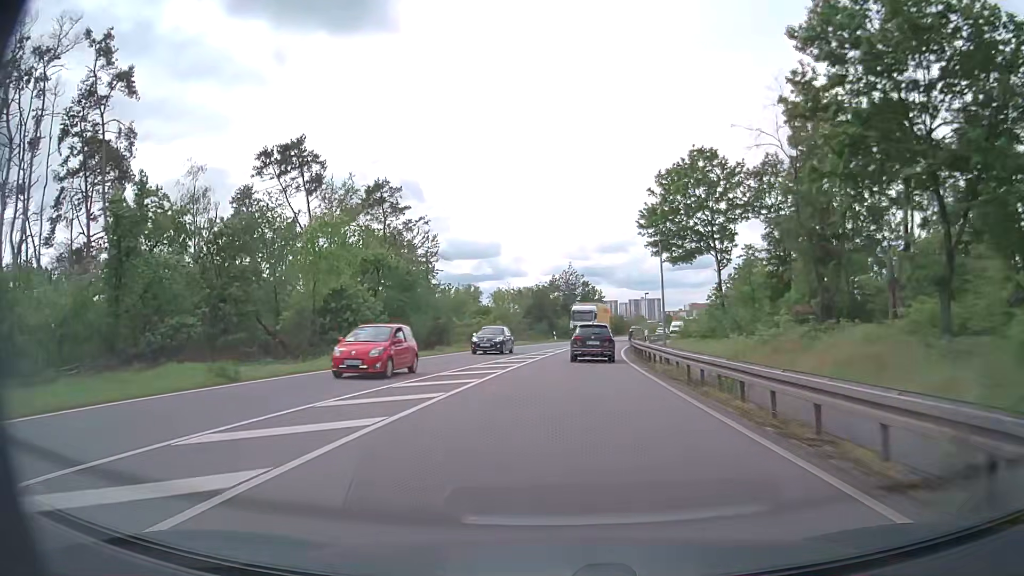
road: primary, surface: asphalt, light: Day
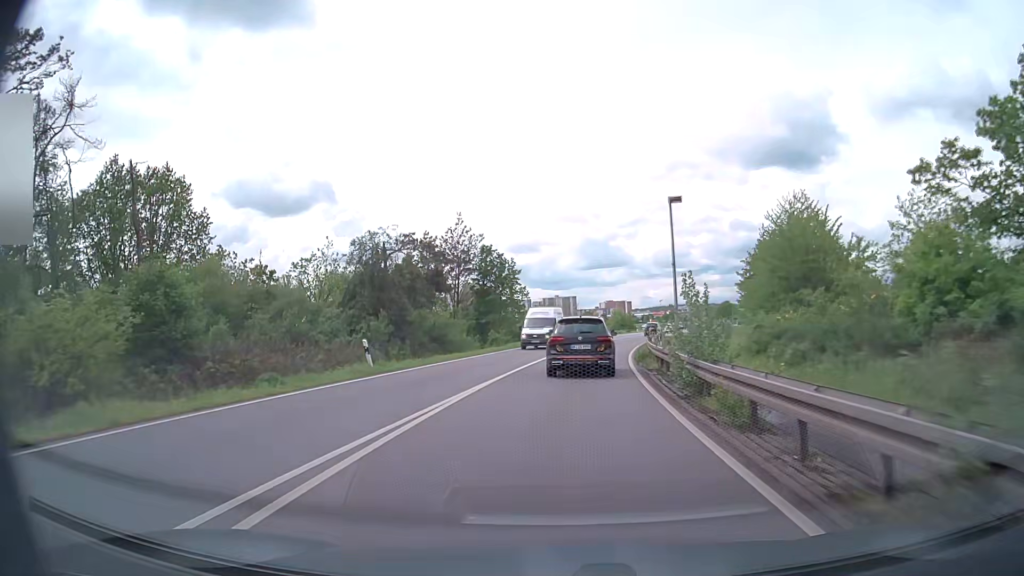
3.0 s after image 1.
(+3.1, +47.7) m; +7°
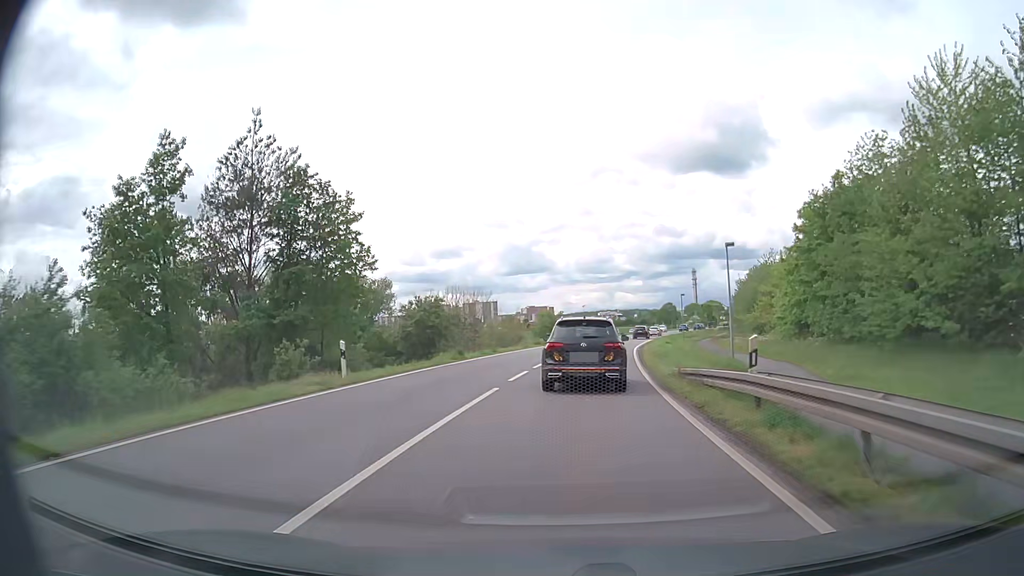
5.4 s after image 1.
(+1.9, +32.9) m; +7°
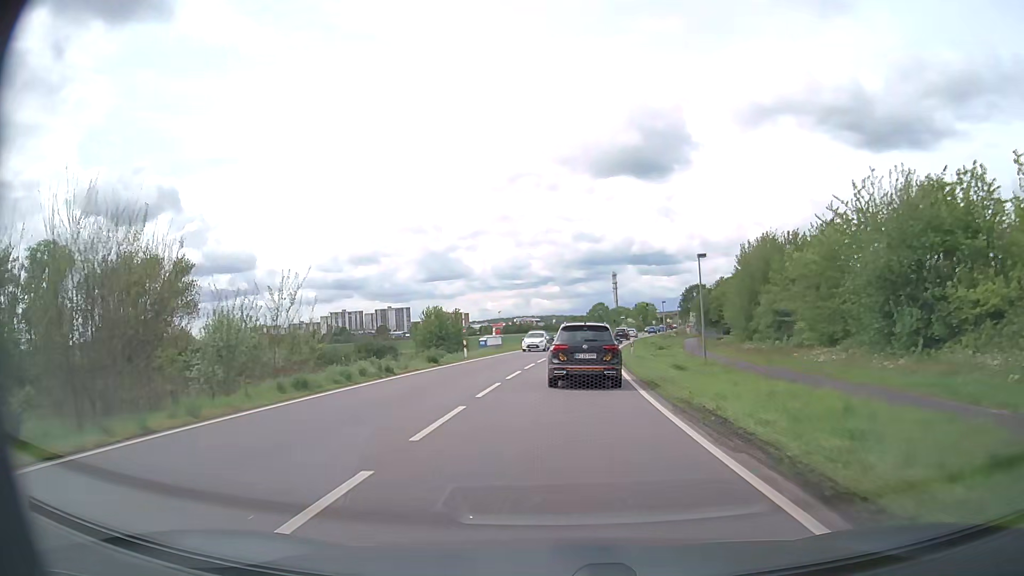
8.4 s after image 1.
(+2.6, +39.7) m; +7°
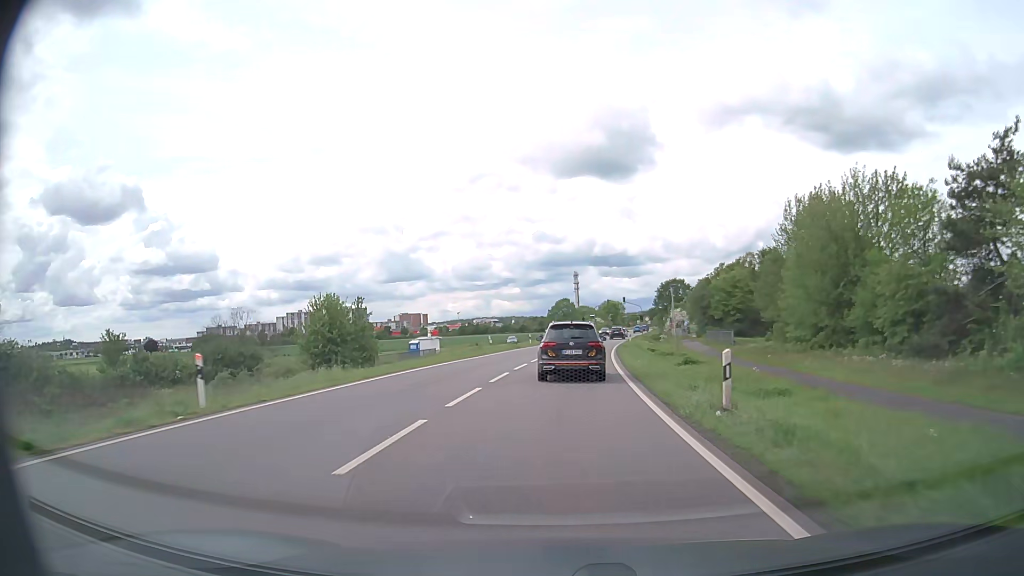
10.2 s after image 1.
(+0.9, +26.5) m; +4°
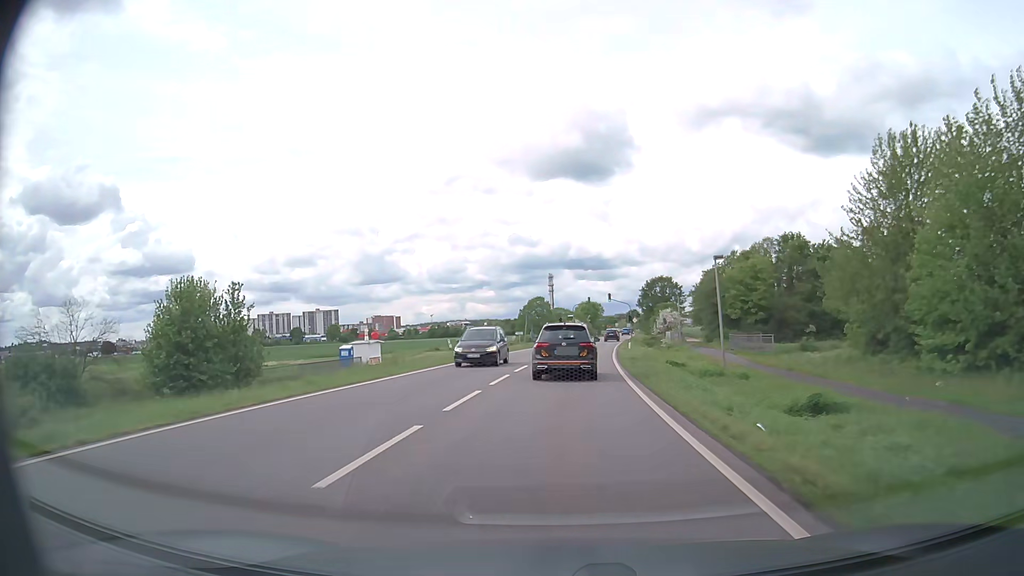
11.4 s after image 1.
(+0.3, +18.8) m; +2°
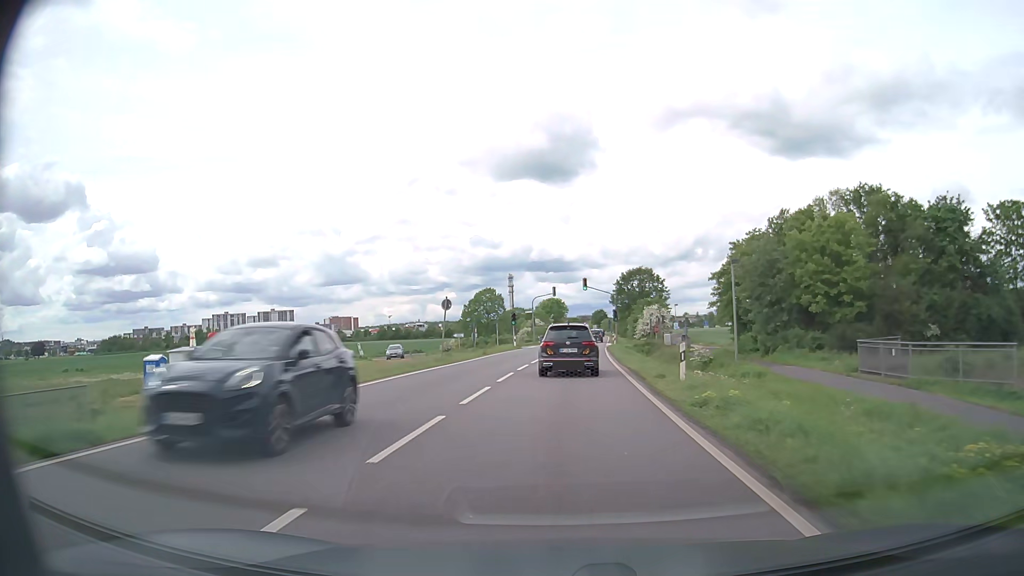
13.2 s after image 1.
(+0.8, +29.0) m; +3°
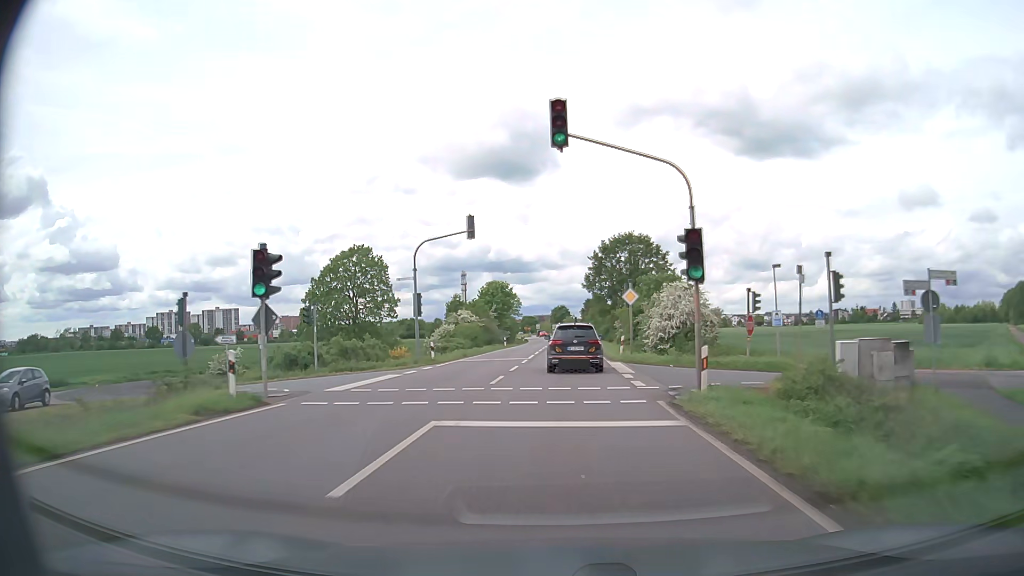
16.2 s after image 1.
(+1.8, +50.1) m; +4°
(0, +10) (0, +20) (0, +30) (+1, +40) (+1, +50) (+1, +60) (+1, +70) (+1, +80) (+1, +90) (+1, +100) m
